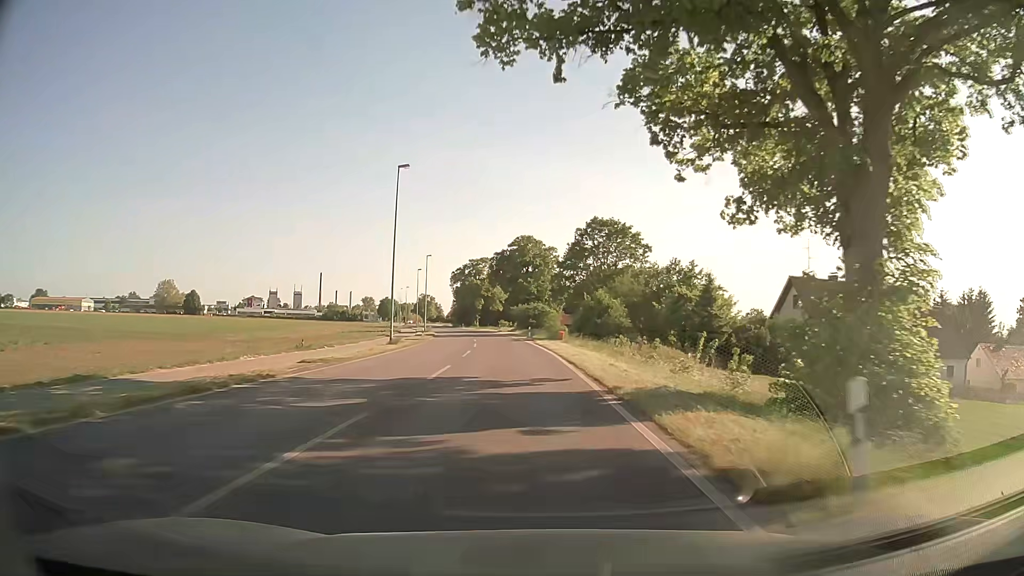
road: secondary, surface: asphalt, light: Day
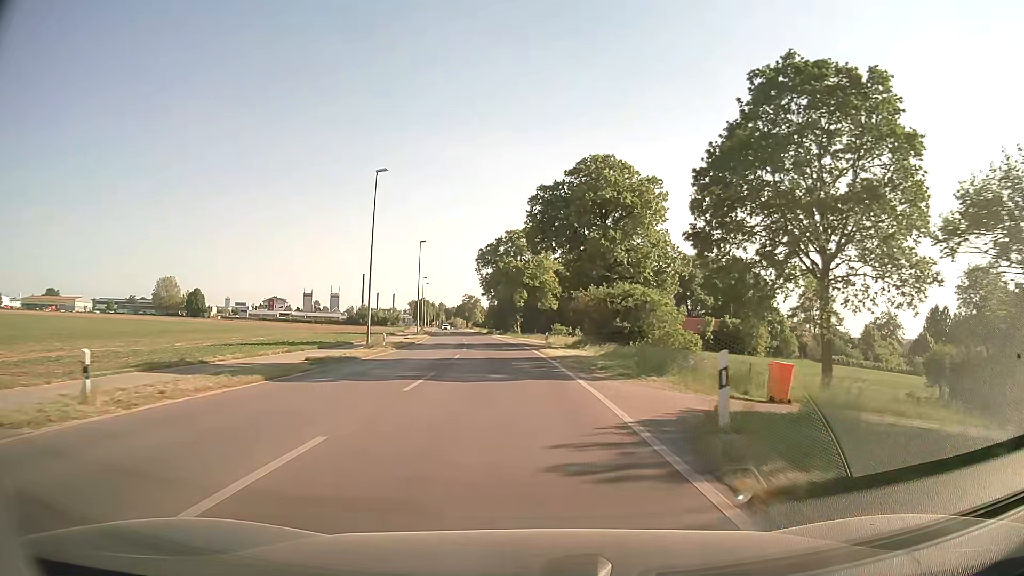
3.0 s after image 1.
(-1.8, +51.5) m; -5°
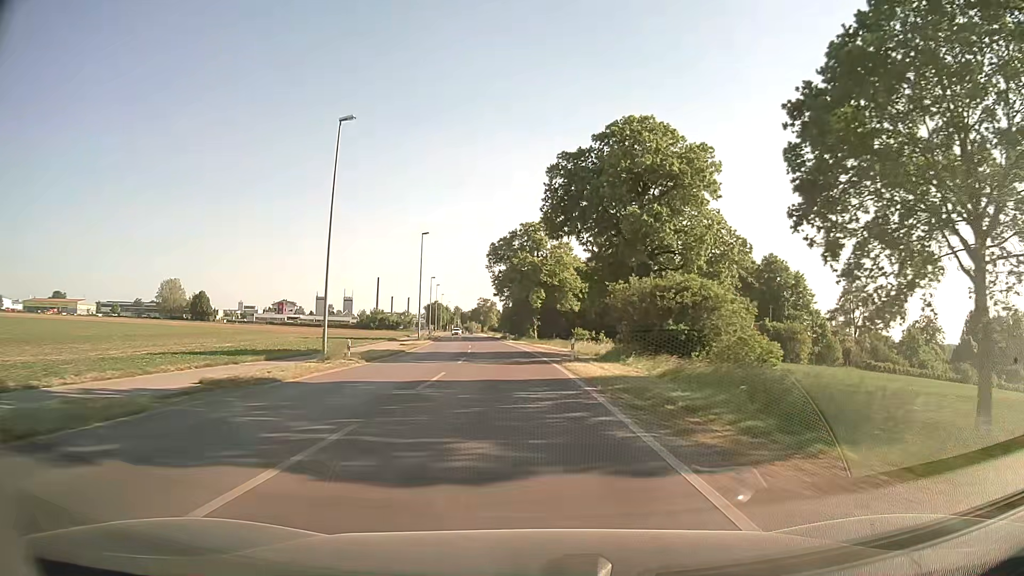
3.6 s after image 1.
(-0.1, +10.8) m; -1°
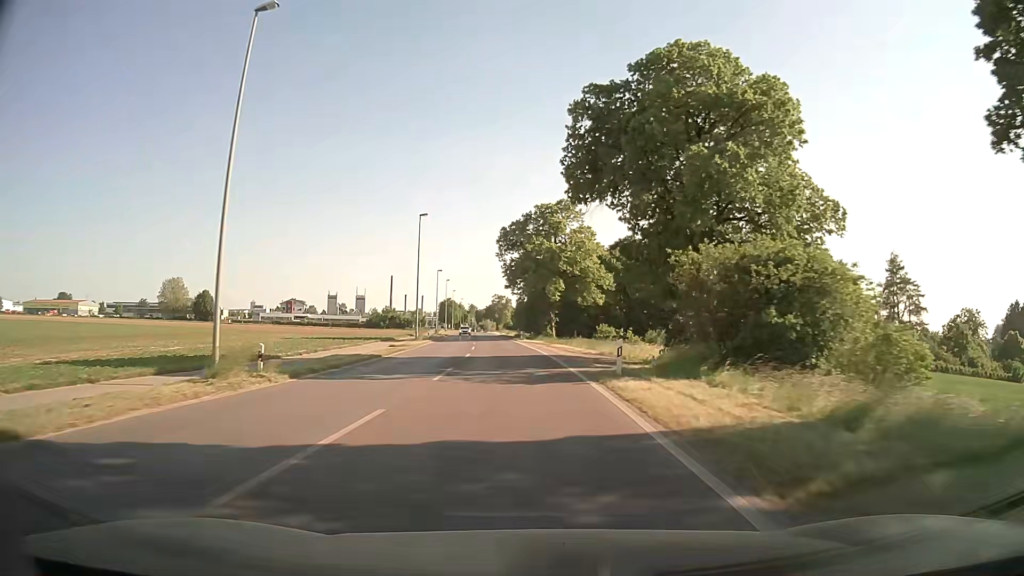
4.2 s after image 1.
(-0.2, +10.9) m; -2°
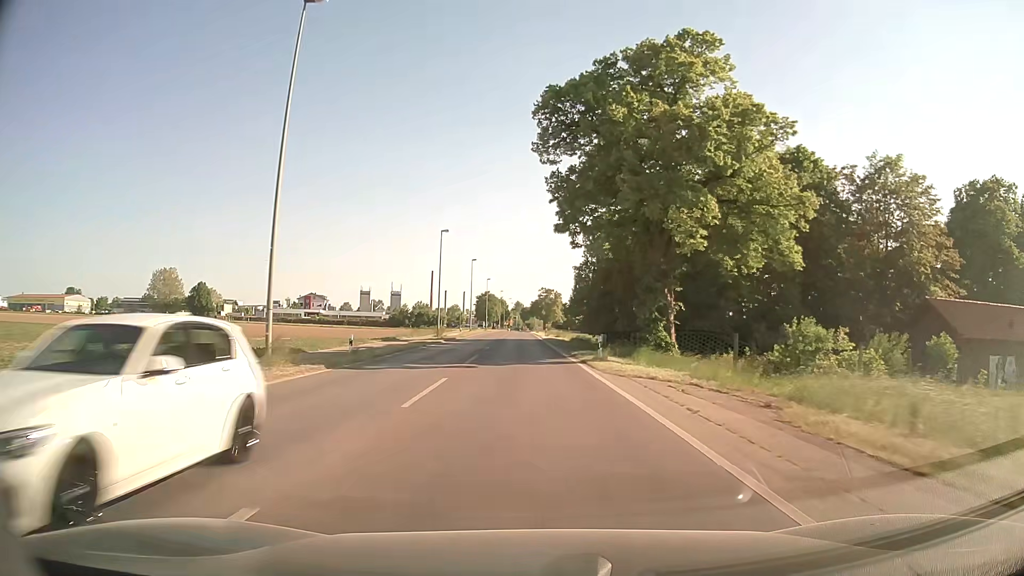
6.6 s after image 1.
(-1.8, +43.1) m; -4°
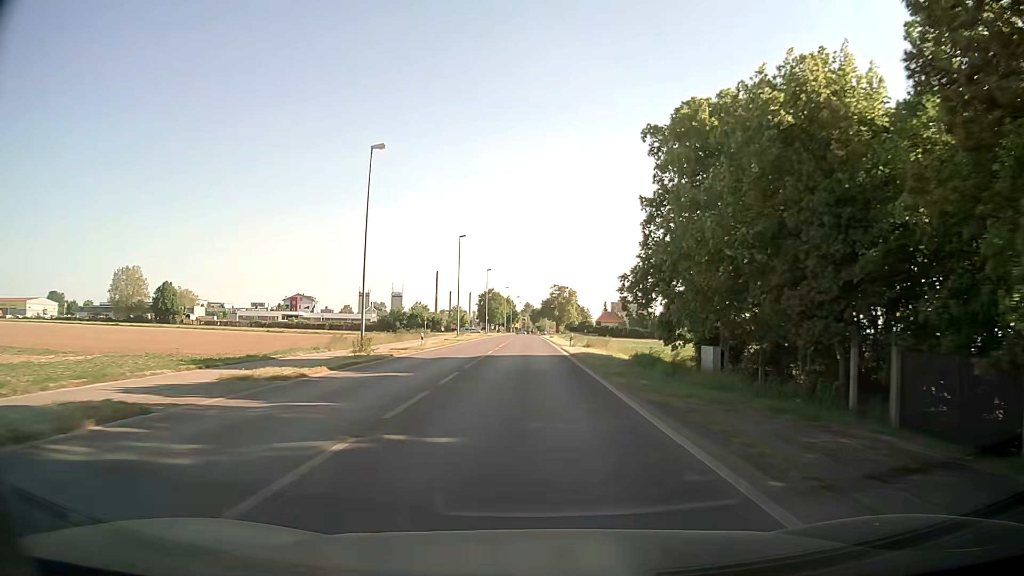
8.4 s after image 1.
(-0.4, +31.7) m; -1°
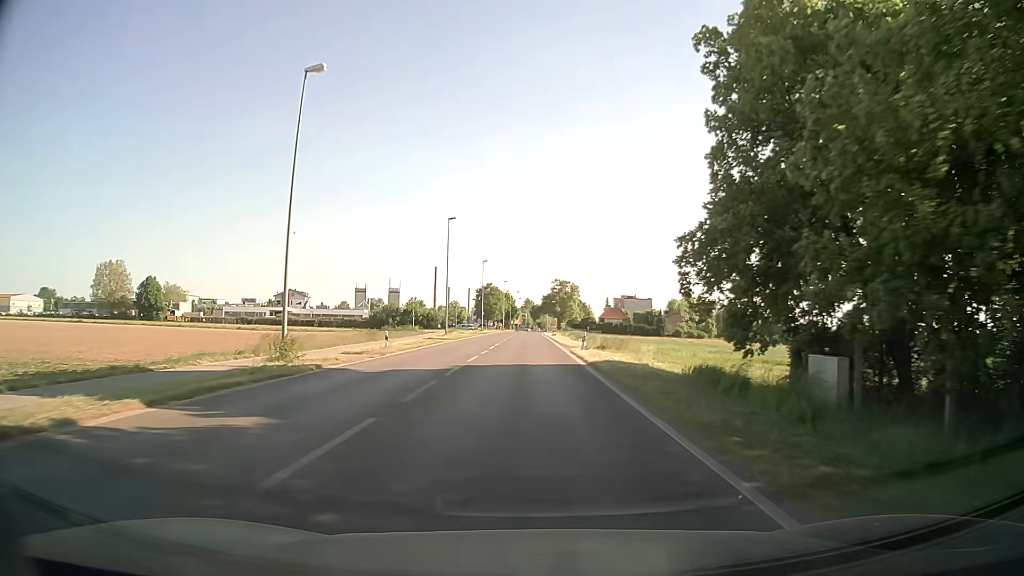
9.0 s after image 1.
(0.0, +10.4) m; 0°
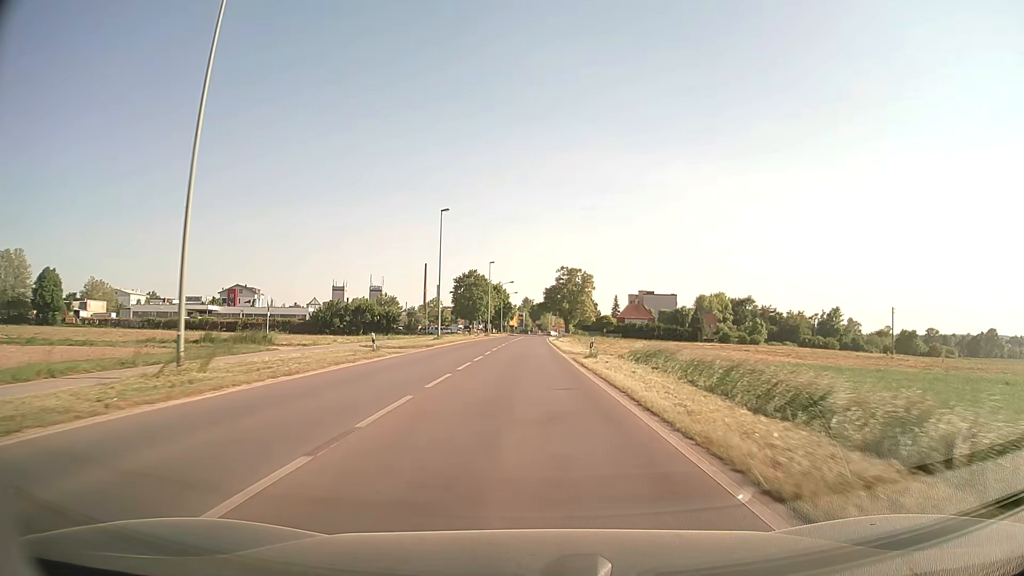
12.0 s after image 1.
(-0.1, +51.3) m; 0°
(0, +10) (0, +20) (0, +30) (0, +40) (0, +50) (0, +60) (0, +70) (0, +80) (0, +90) (0, +100) m
